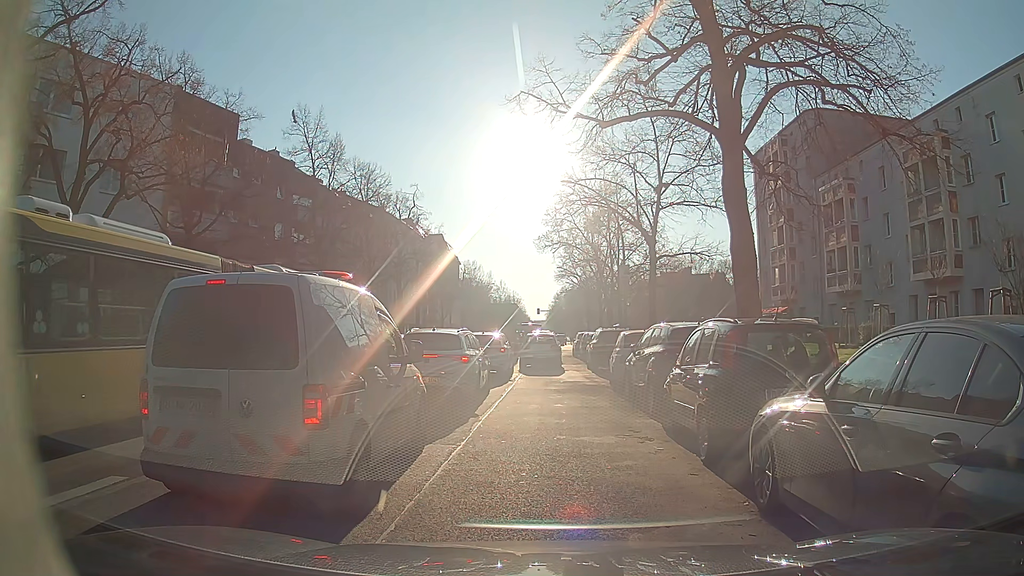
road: secondary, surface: asphalt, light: Day
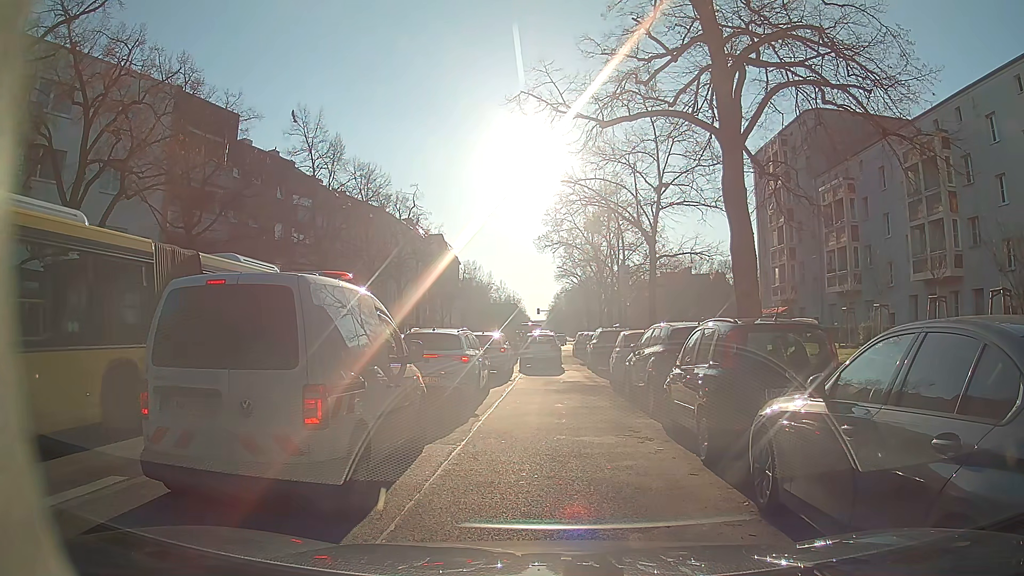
(0.0, 0.0) m; 0°
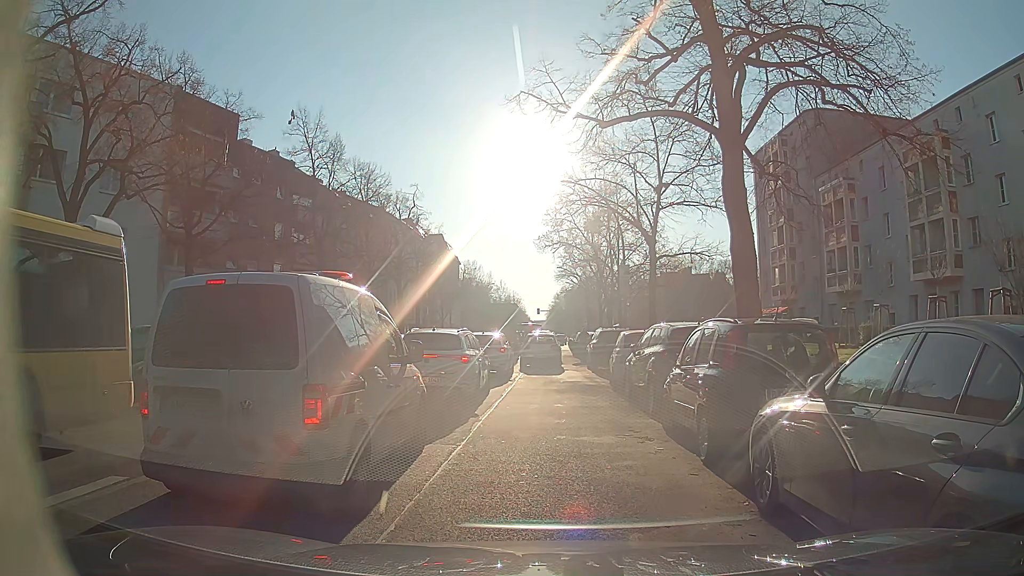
(0.0, 0.0) m; 0°
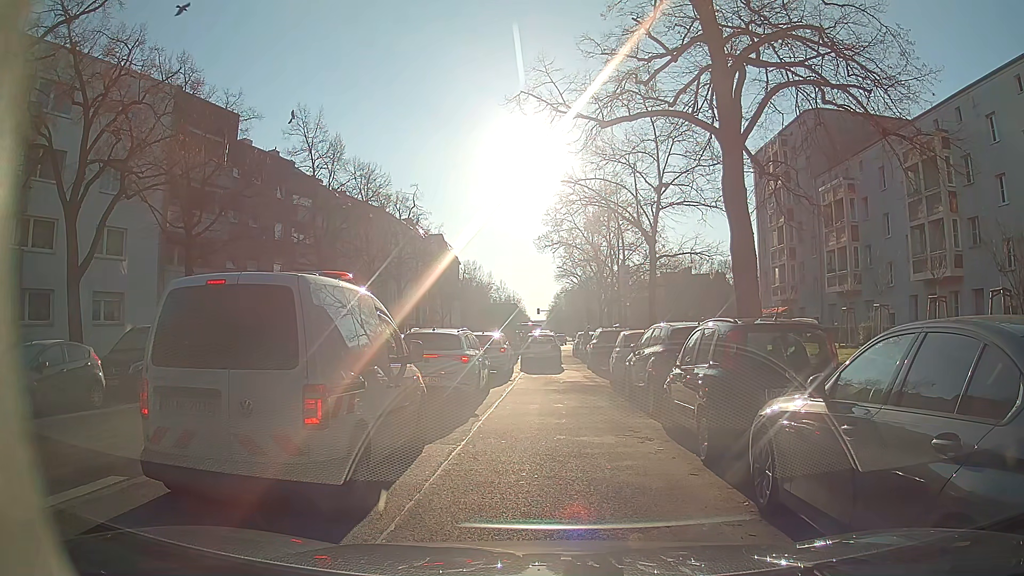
(0.0, 0.0) m; 0°
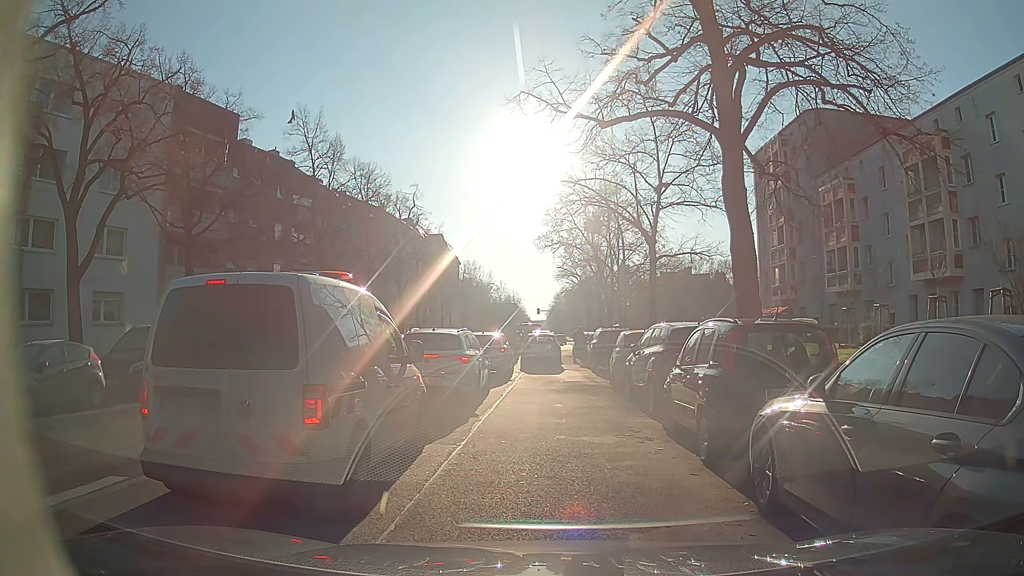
(0.0, 0.0) m; 0°
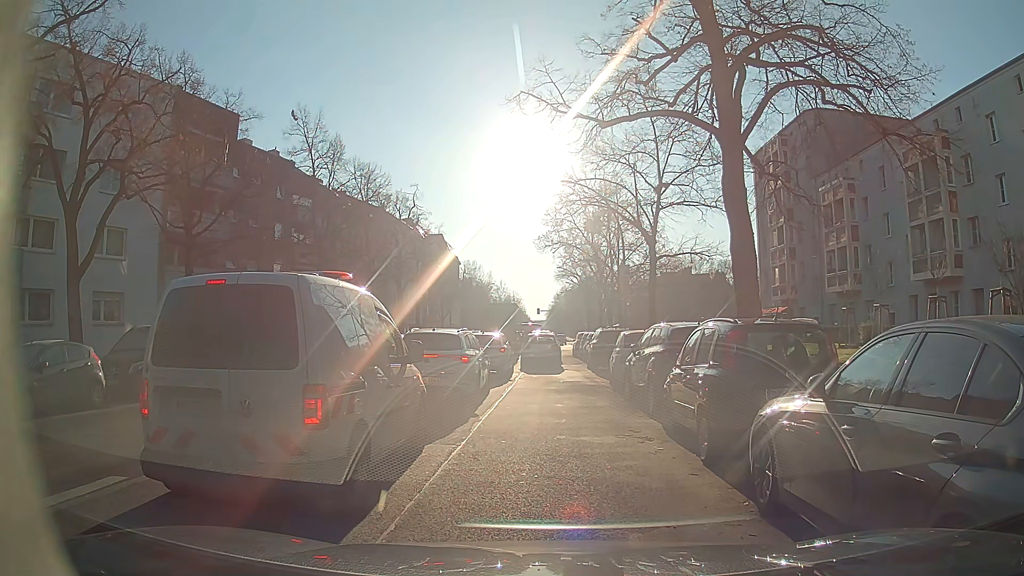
(0.0, 0.0) m; 0°
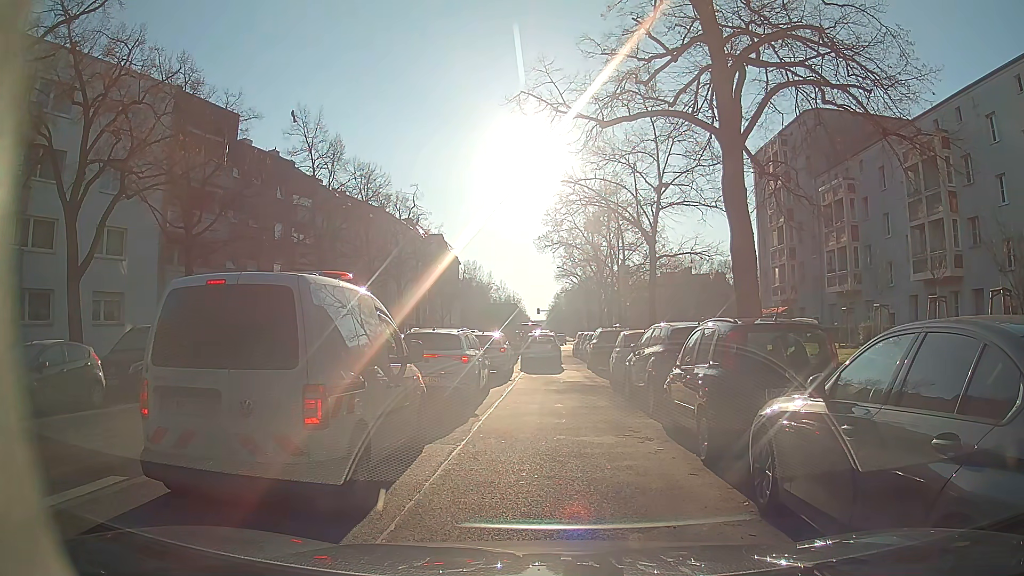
(0.0, 0.0) m; 0°
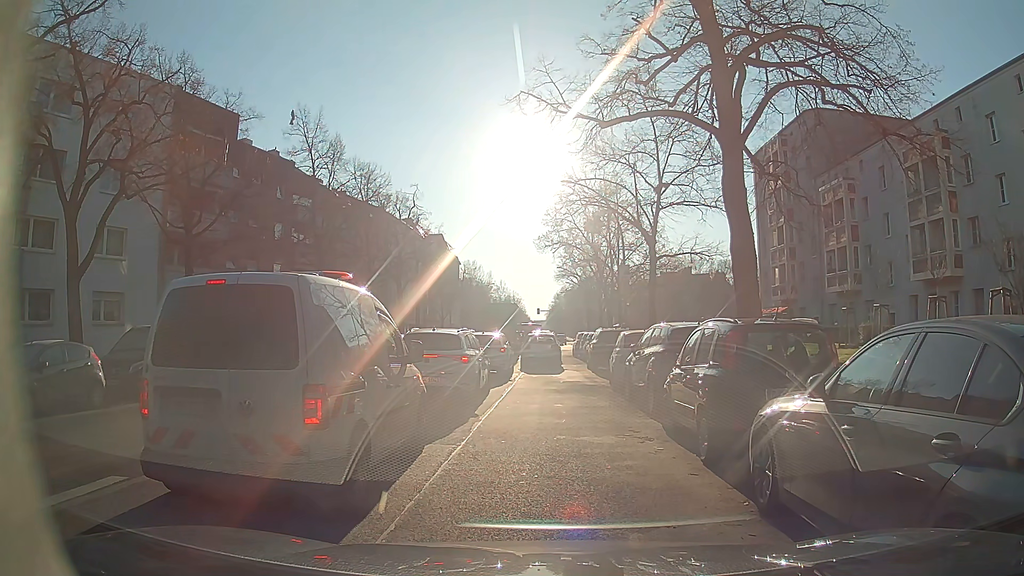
(0.0, 0.0) m; 0°
